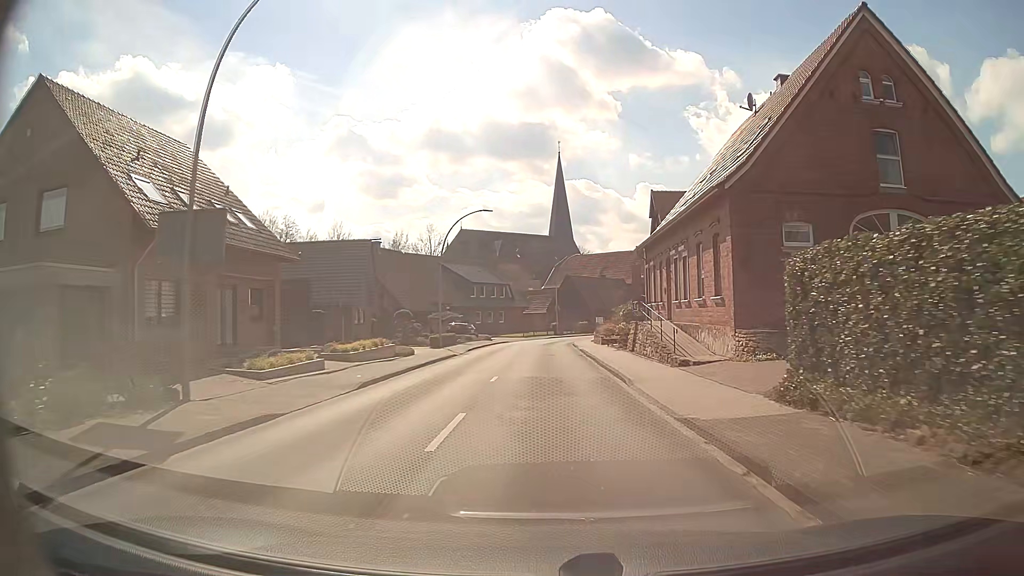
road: secondary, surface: asphalt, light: Day
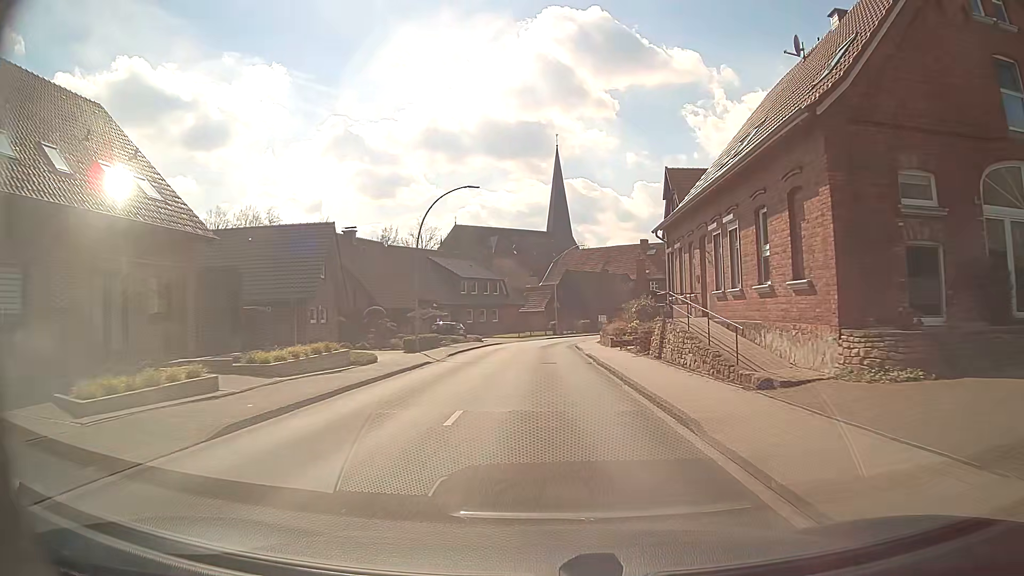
(0.0, +7.2) m; 0°
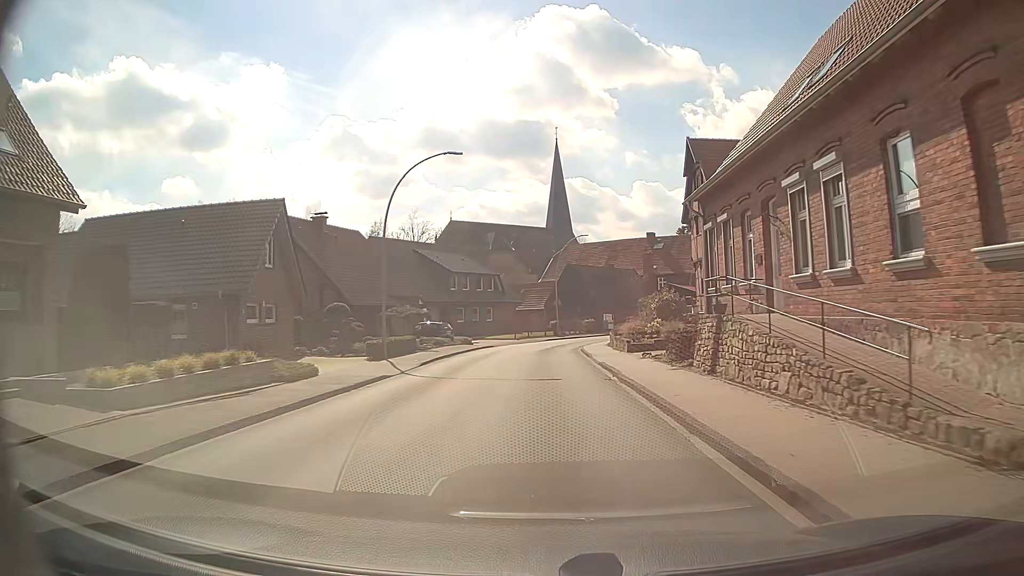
(0.0, +7.1) m; 0°
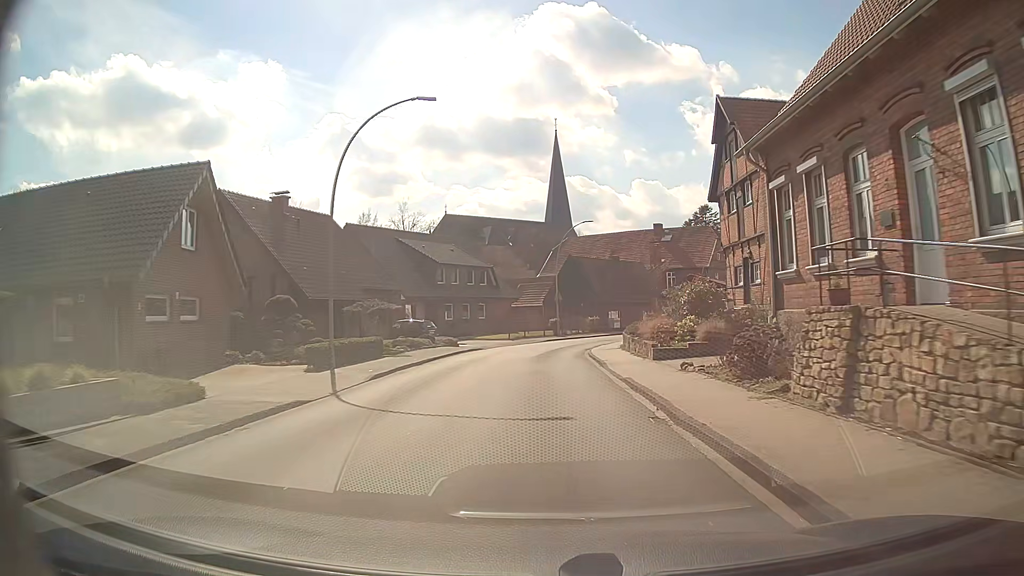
(0.0, +6.9) m; 0°
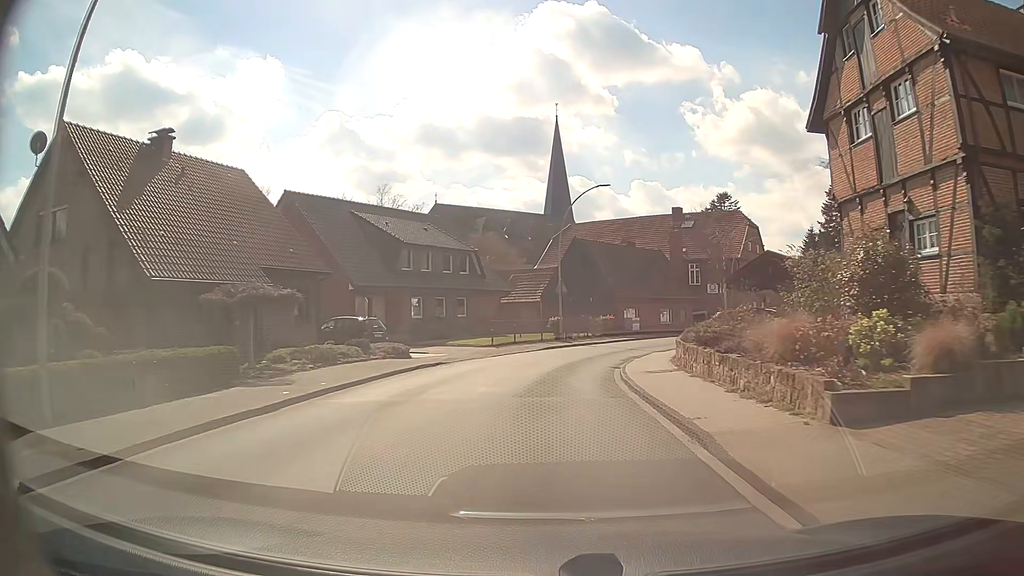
(+0.1, +13.4) m; +1°
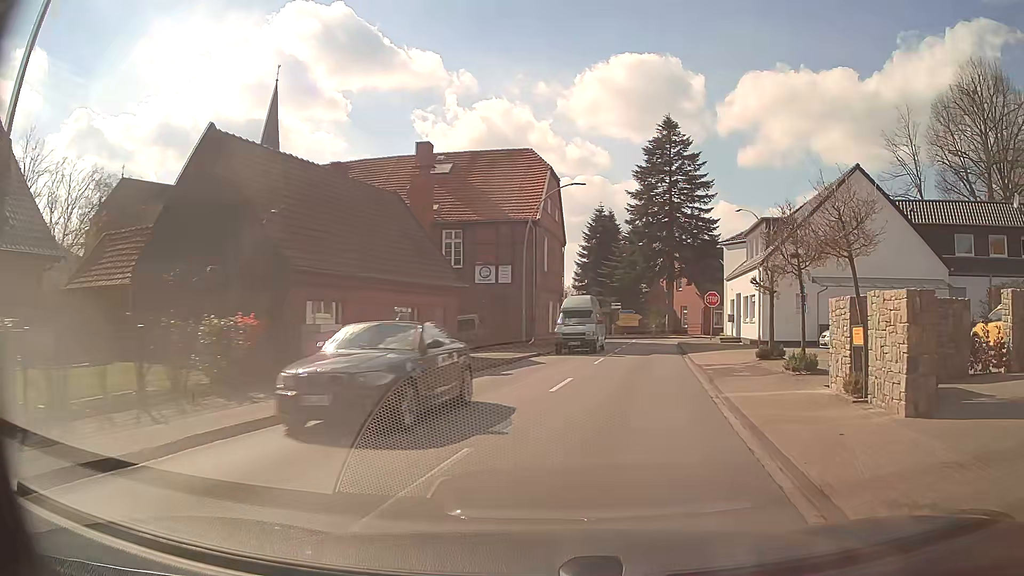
(+3.6, +30.1) m; +23°
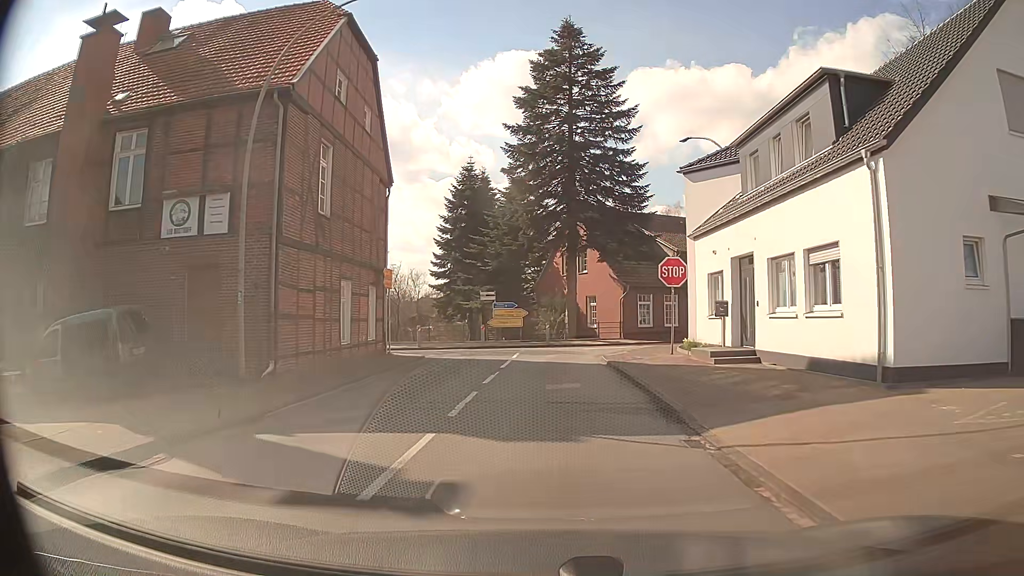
(+2.7, +21.3) m; +10°
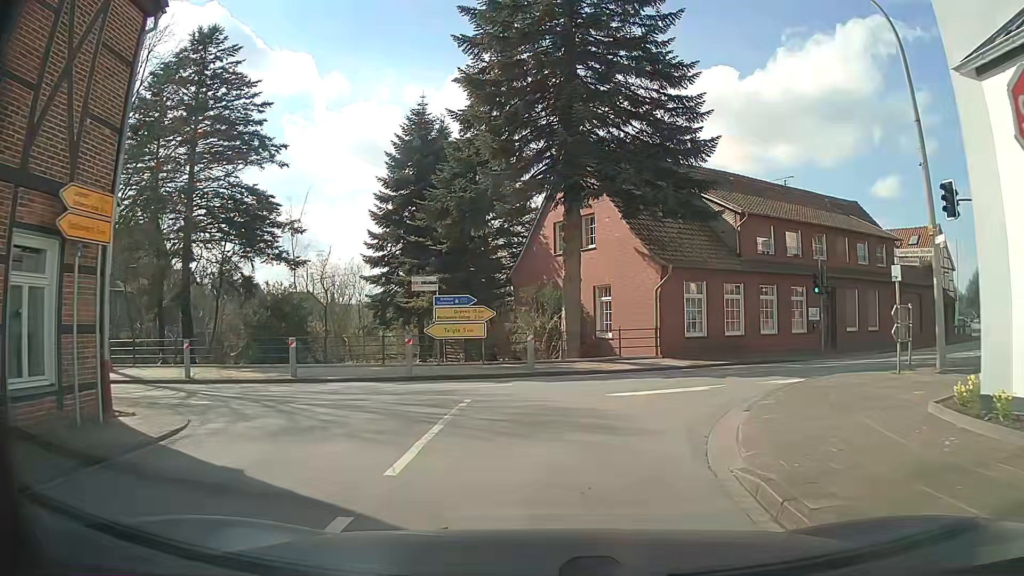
(+0.1, +16.8) m; +1°
